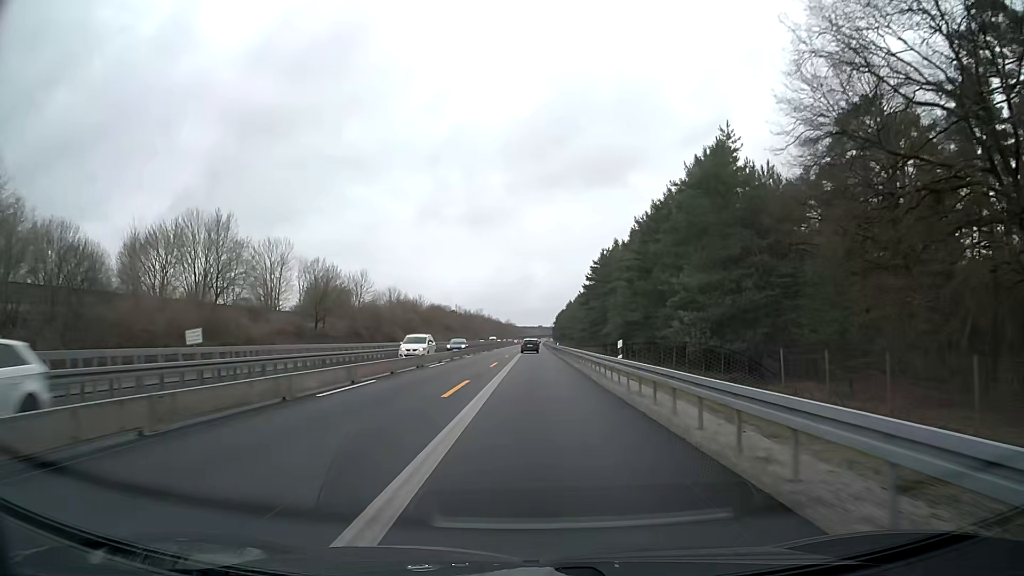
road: motorway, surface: asphalt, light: Day
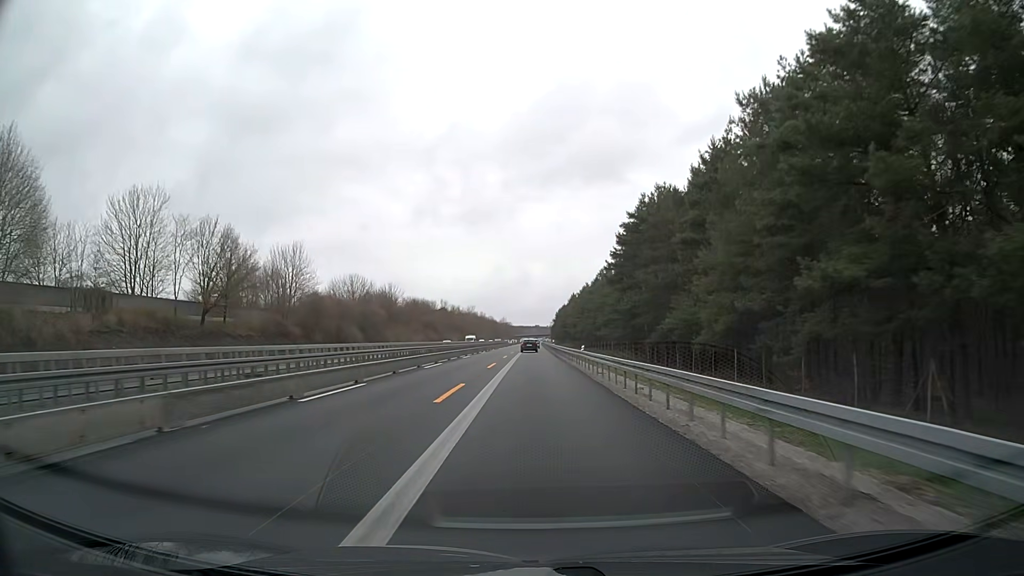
(+0.4, +37.4) m; +1°
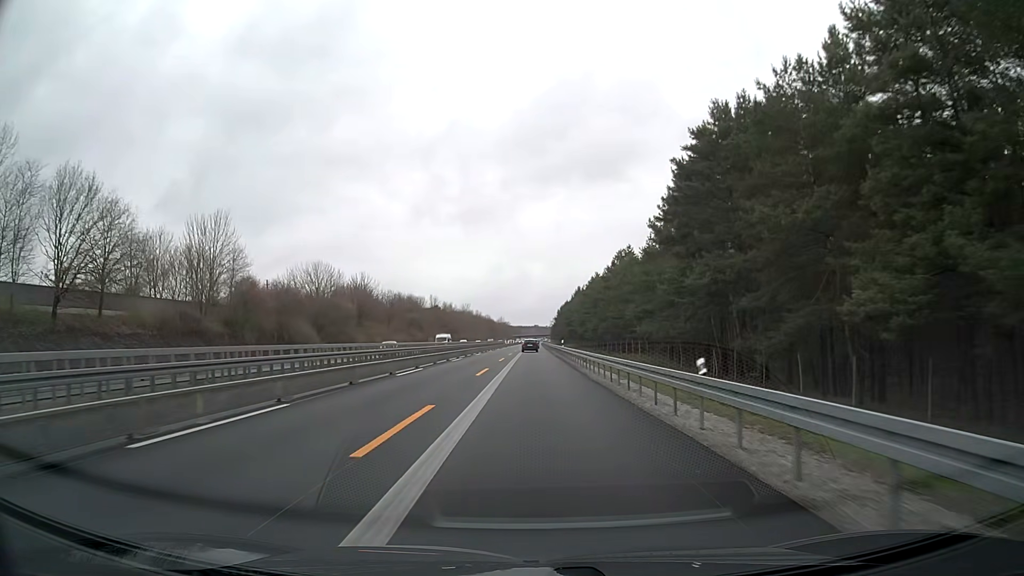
(0.0, +25.0) m; 0°
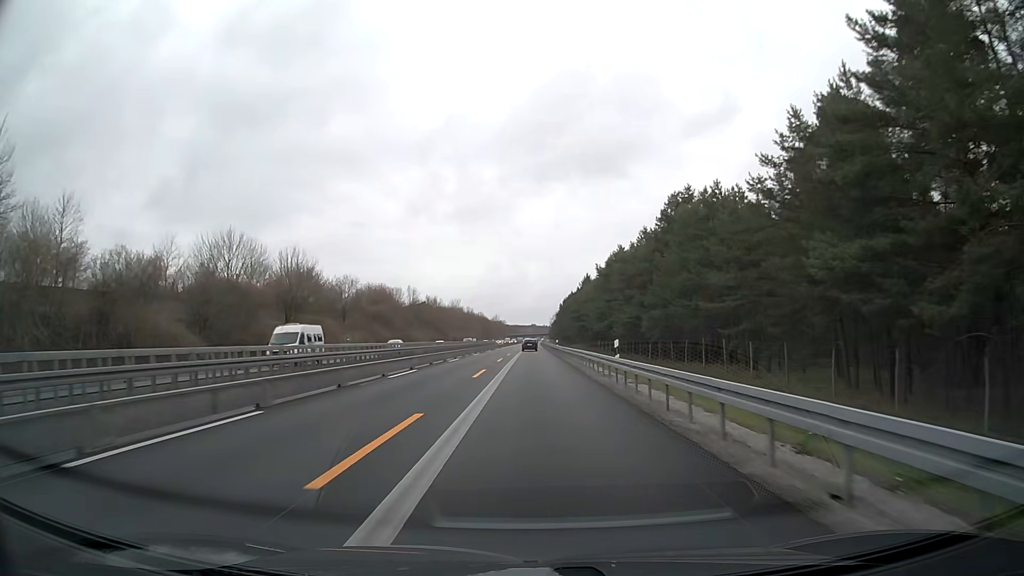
(+0.1, +37.5) m; 0°
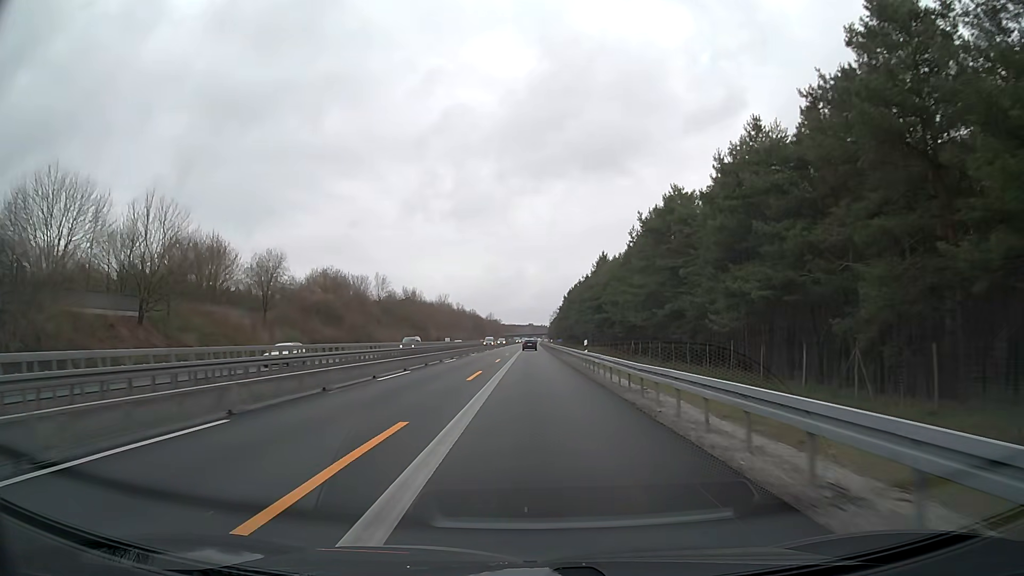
(+0.6, +37.4) m; +1°
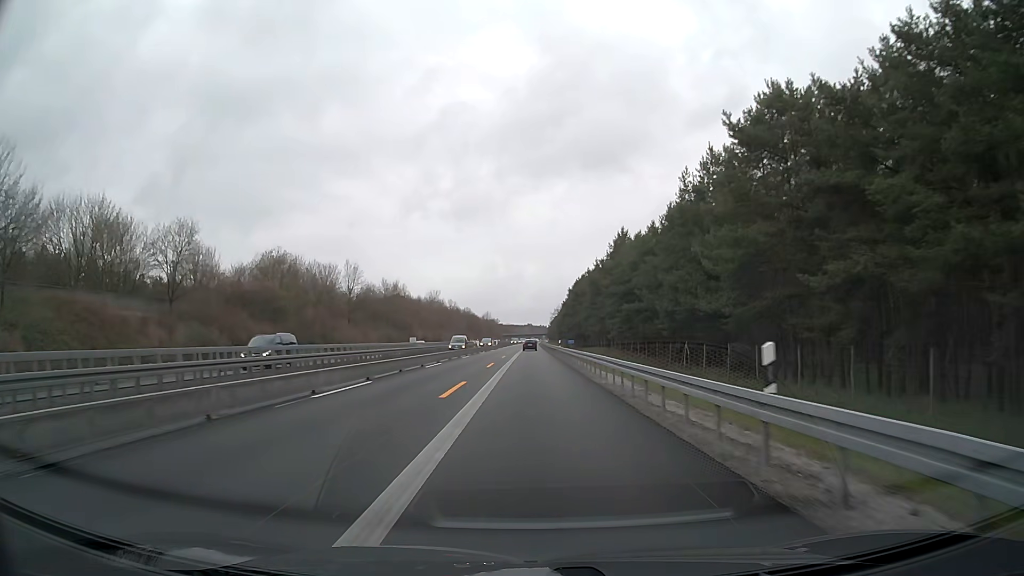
(0.0, +25.0) m; 0°
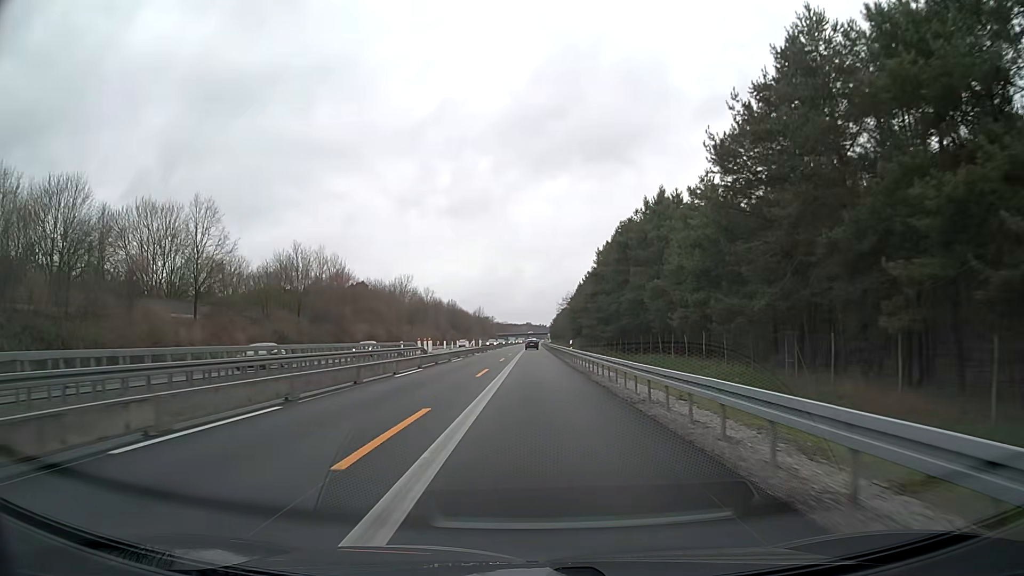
(+0.1, +62.6) m; 0°
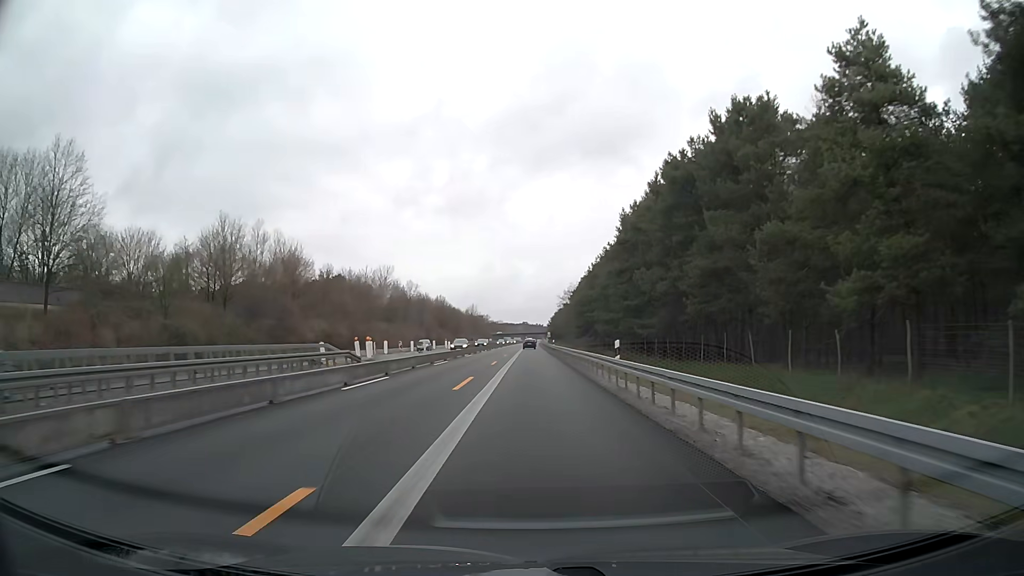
(+0.1, +25.0) m; 0°
(0, +10) (0, +20) (0, +30) (0, +40) (0, +50) (0, +60) (0, +70) (0, +80) (0, +90) (0, +100) m
